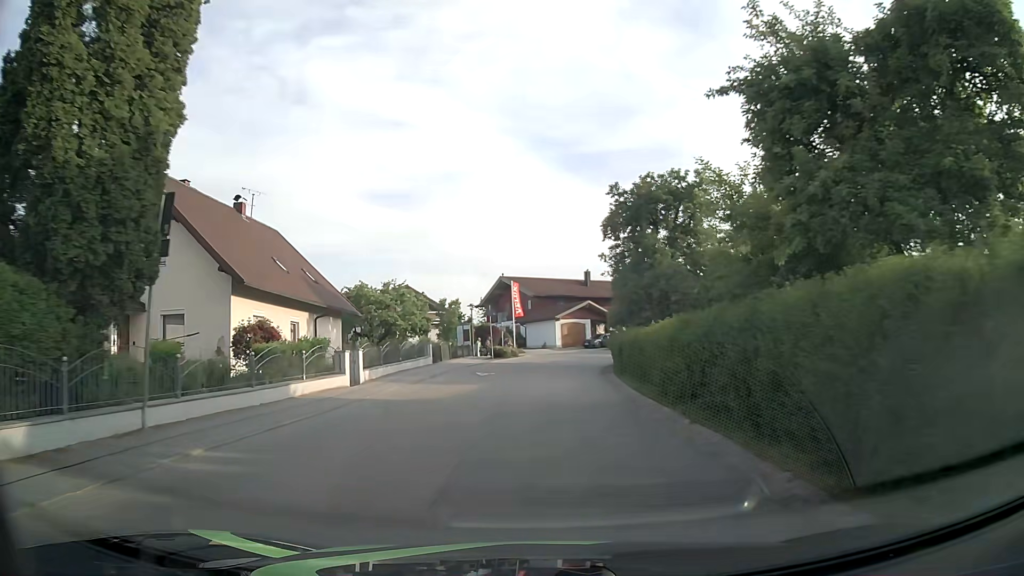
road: tertiary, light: Day
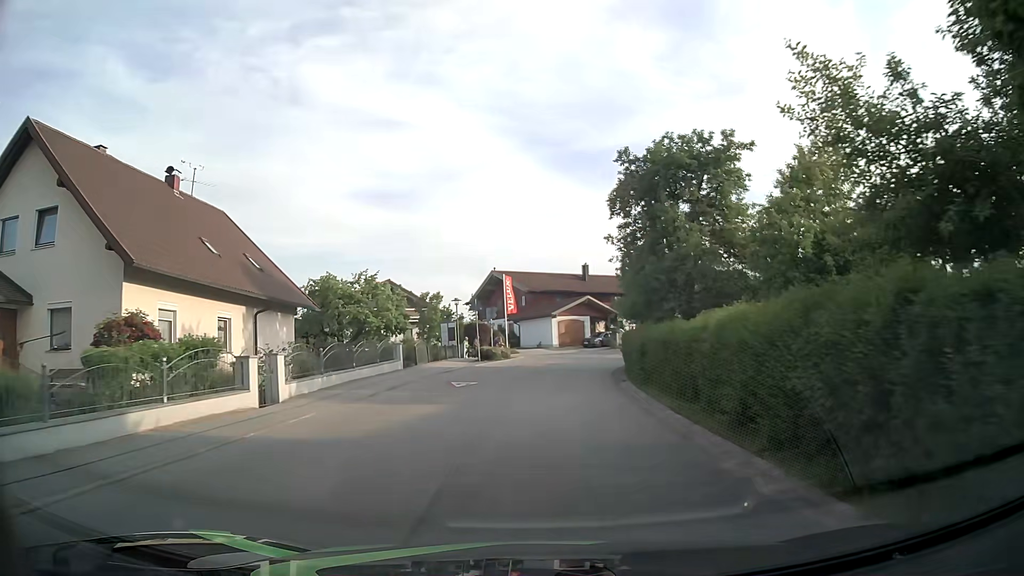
(0.0, +6.2) m; 0°
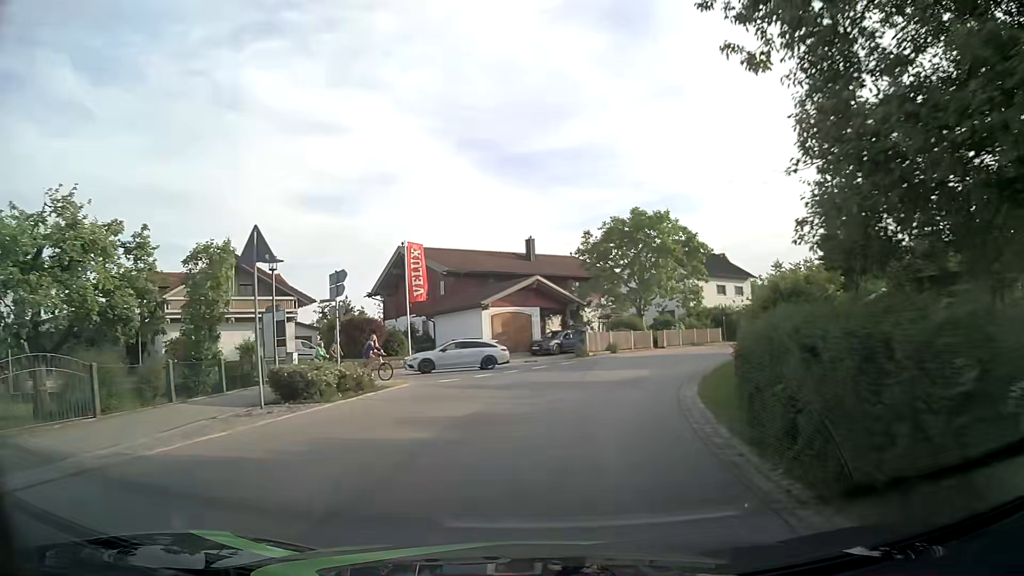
(+1.0, +23.4) m; +6°
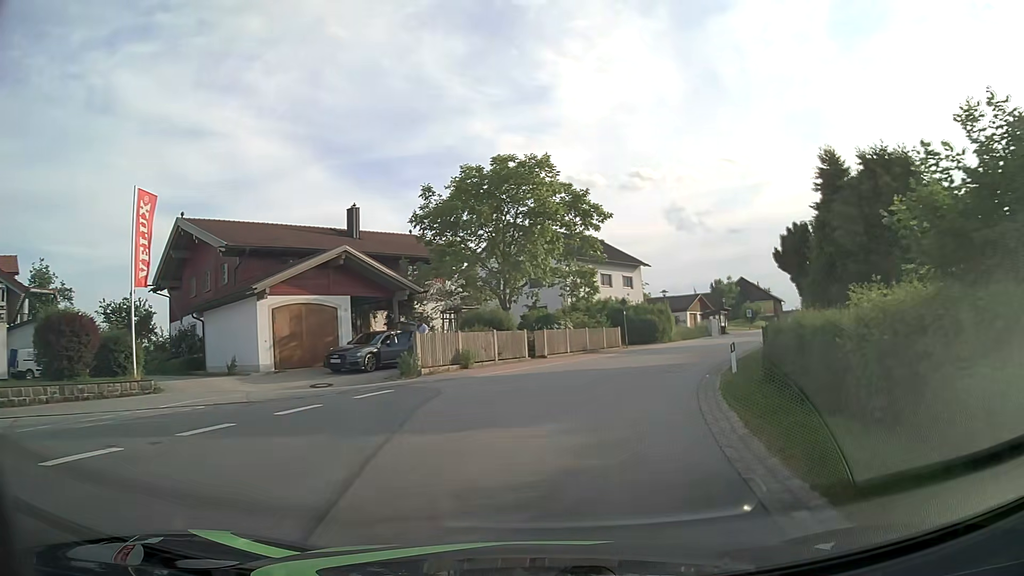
(+1.5, +16.4) m; +11°
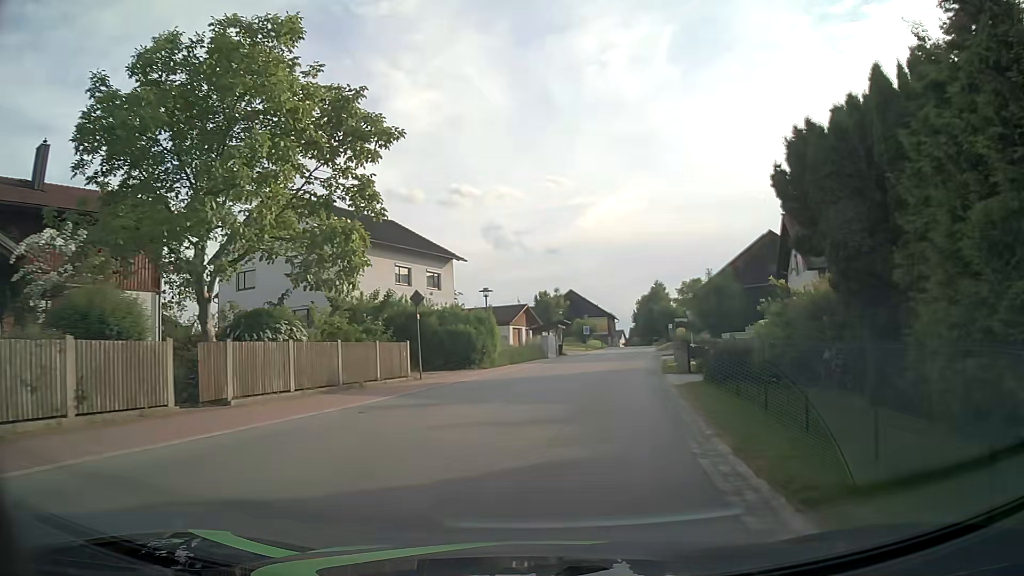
(+2.5, +16.8) m; +16°
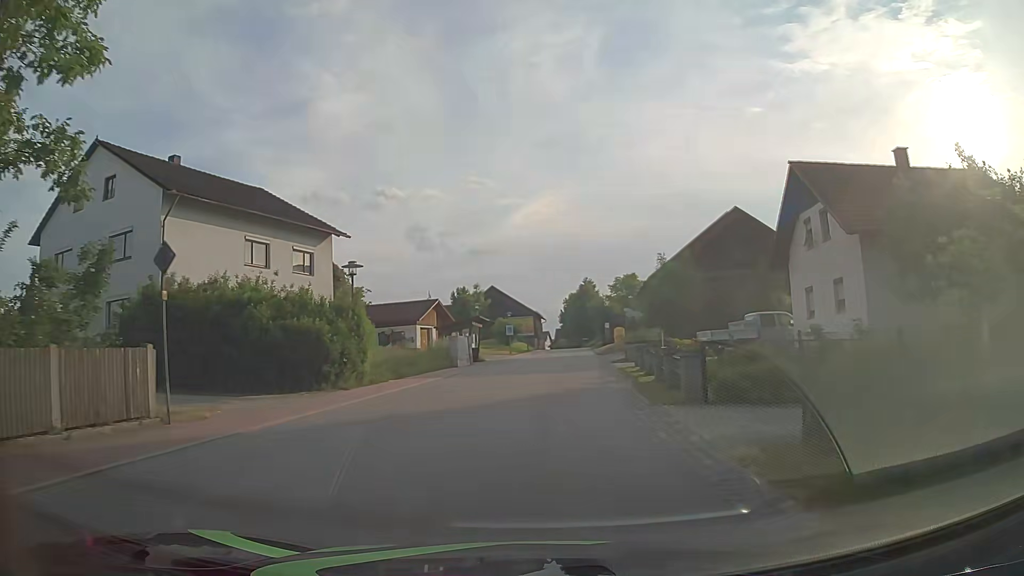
(+0.8, +11.9) m; +6°
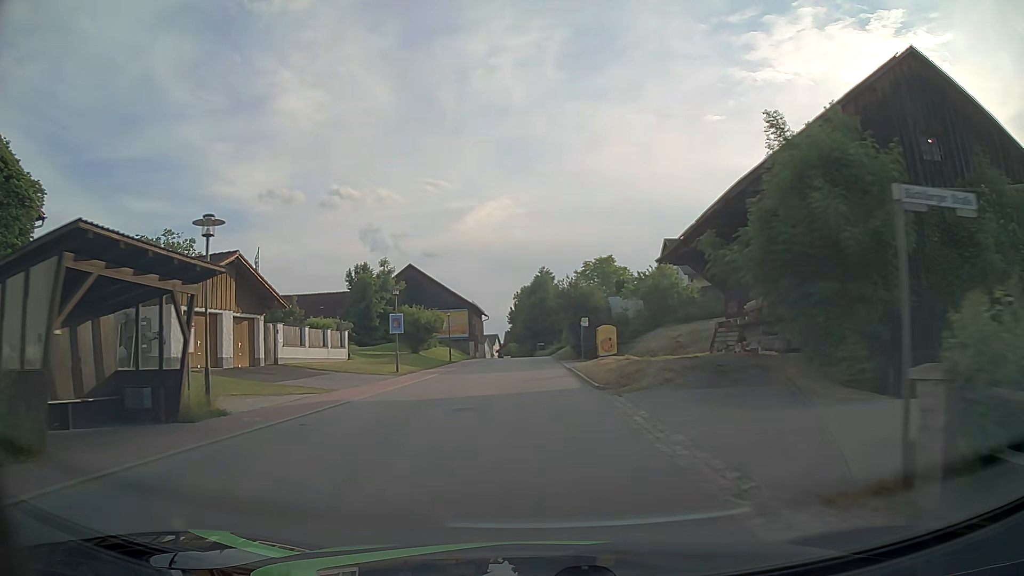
(+1.7, +32.5) m; +4°
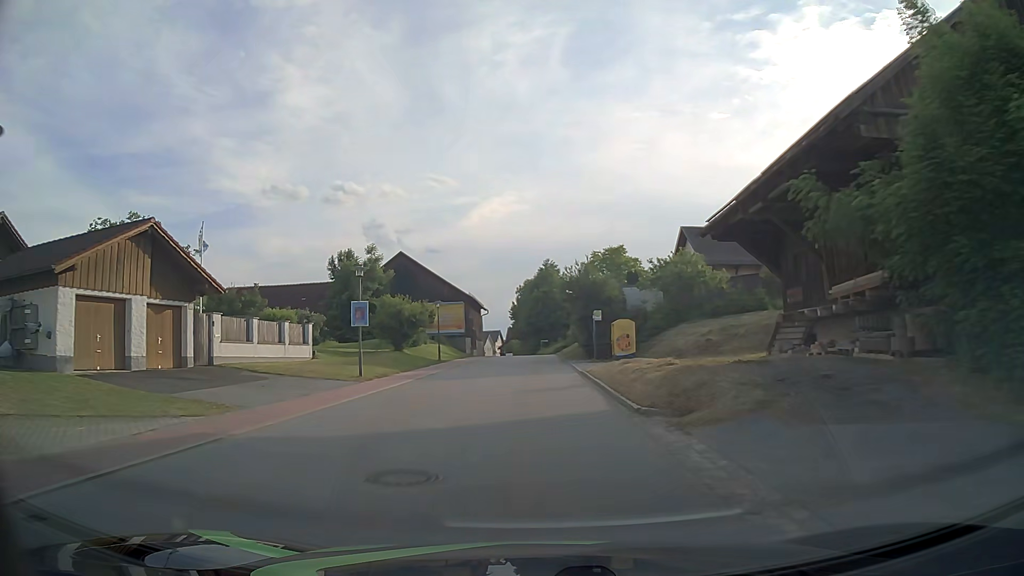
(0.0, +7.0) m; 0°
(0, +10) (0, +20) (0, +30) (0, +40) (0, +50) (0, +60) (0, +70) (0, +80) (-1, +90) (-1, +100) m
